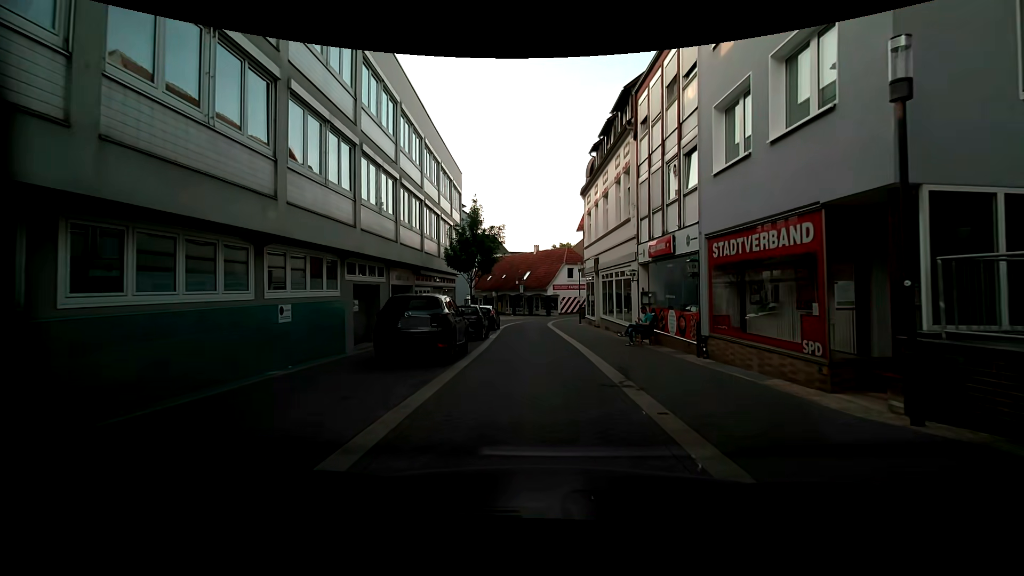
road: residential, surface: paving_stones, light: Day
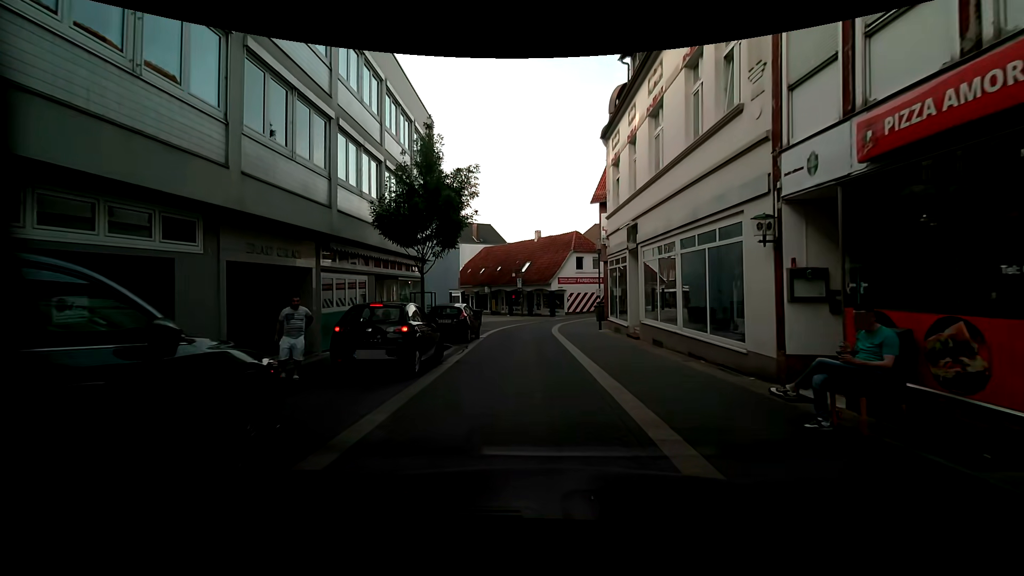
(-0.4, +10.8) m; -2°
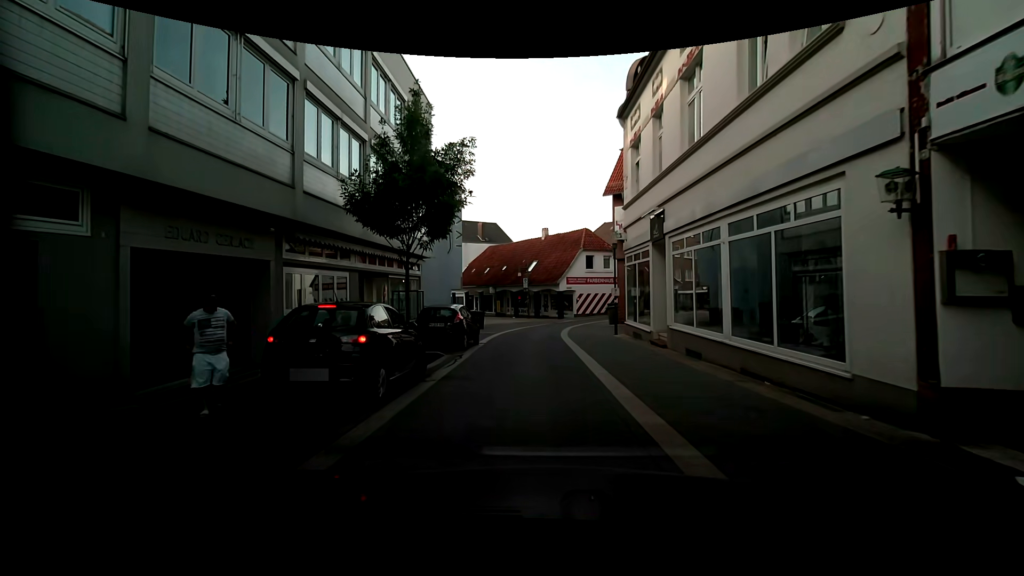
(0.0, +2.6) m; +2°
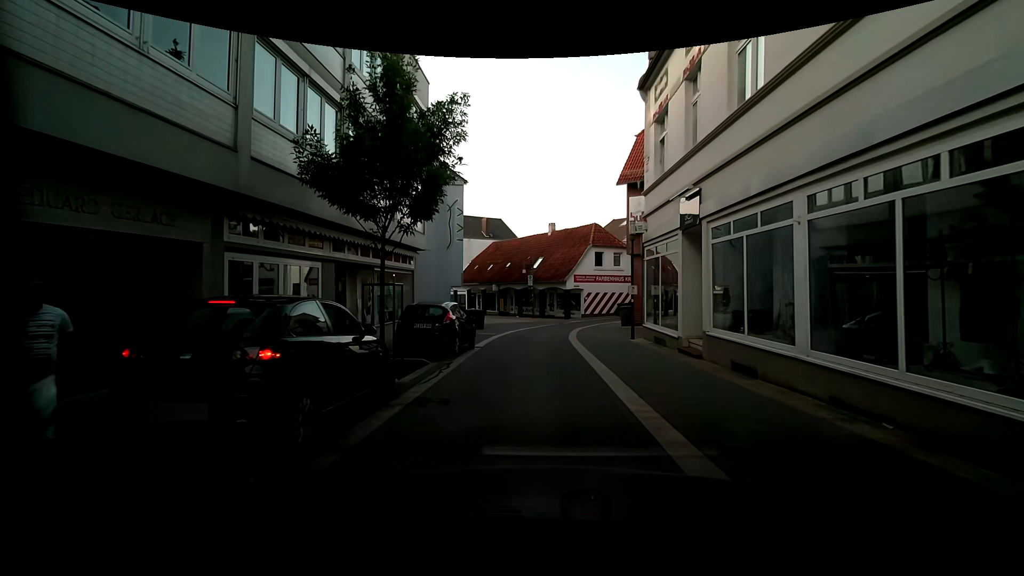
(0.0, +2.5) m; -1°
